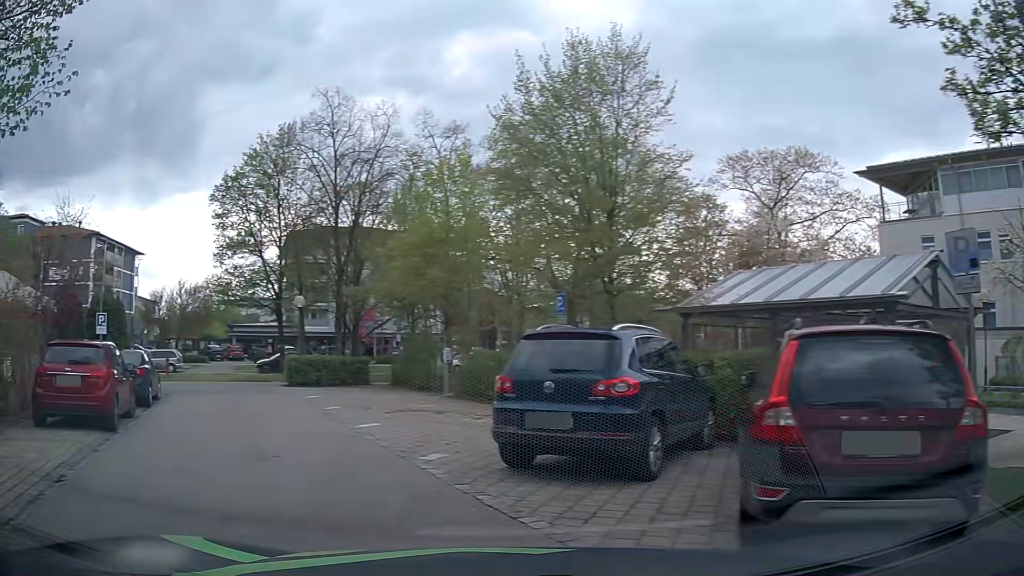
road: service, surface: asphalt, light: Day
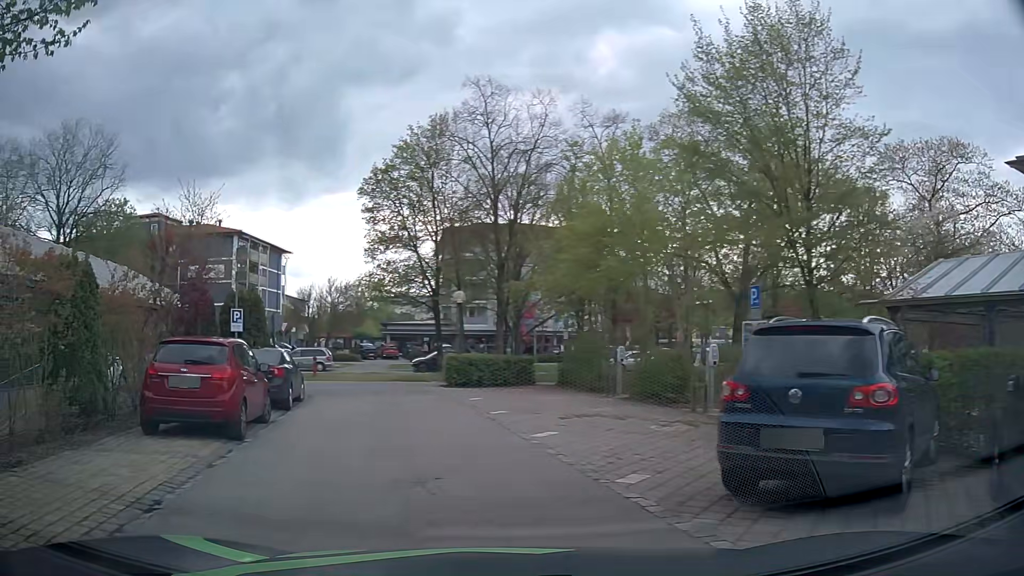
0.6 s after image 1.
(-0.2, +1.7) m; -14°
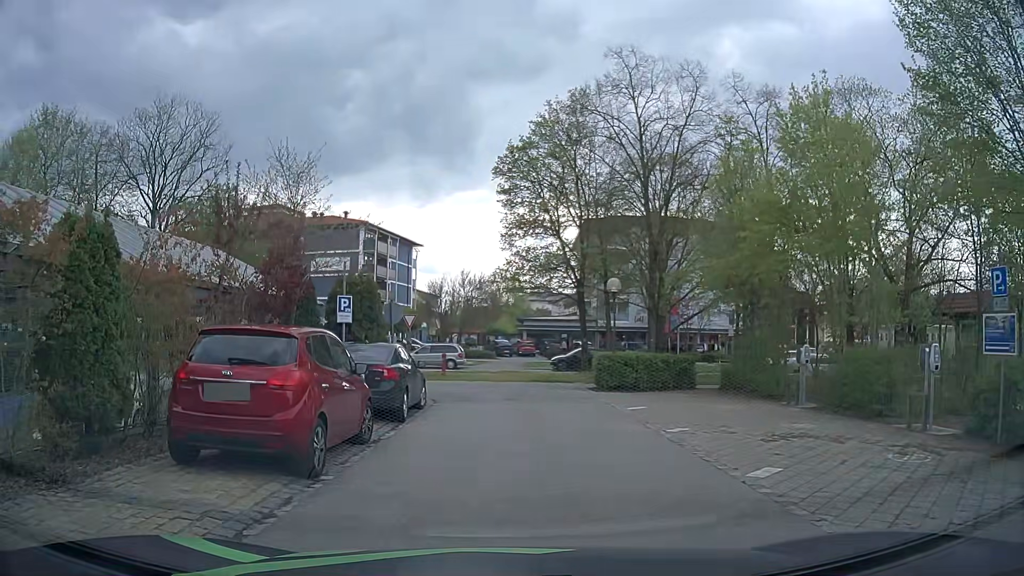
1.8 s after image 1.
(-0.5, +3.6) m; -12°
